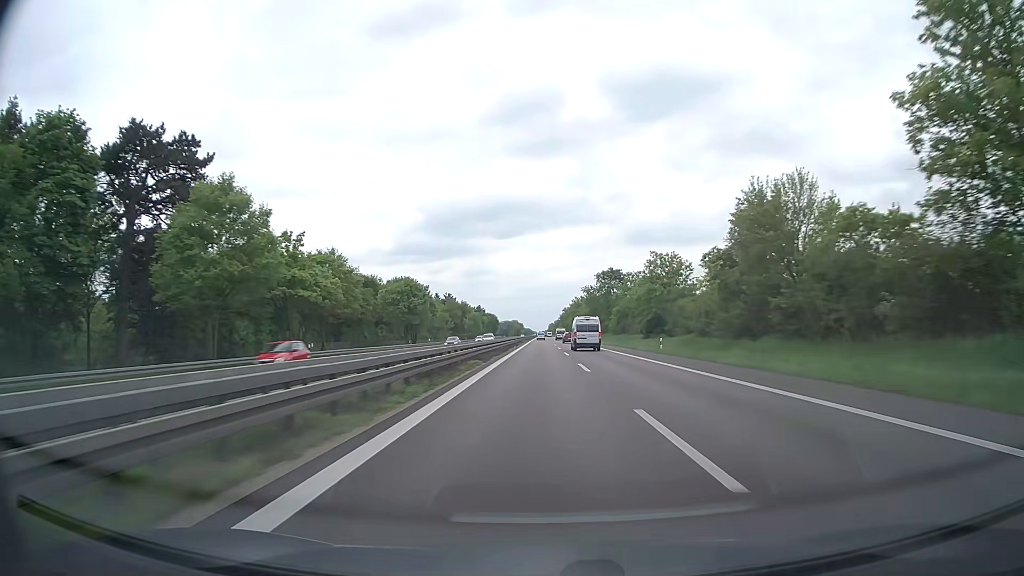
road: trunk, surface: asphalt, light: Day
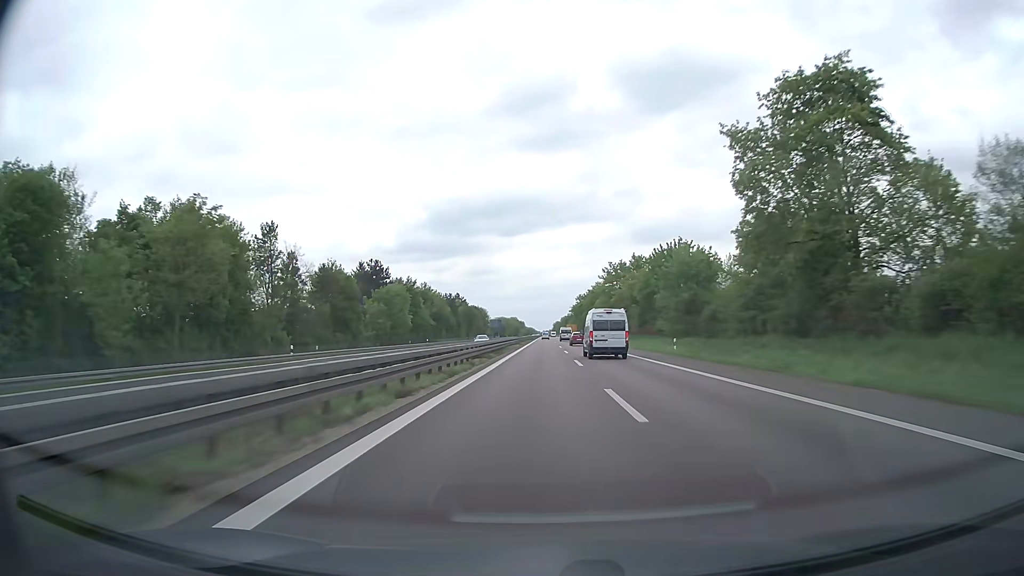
(-0.3, +104.2) m; 0°
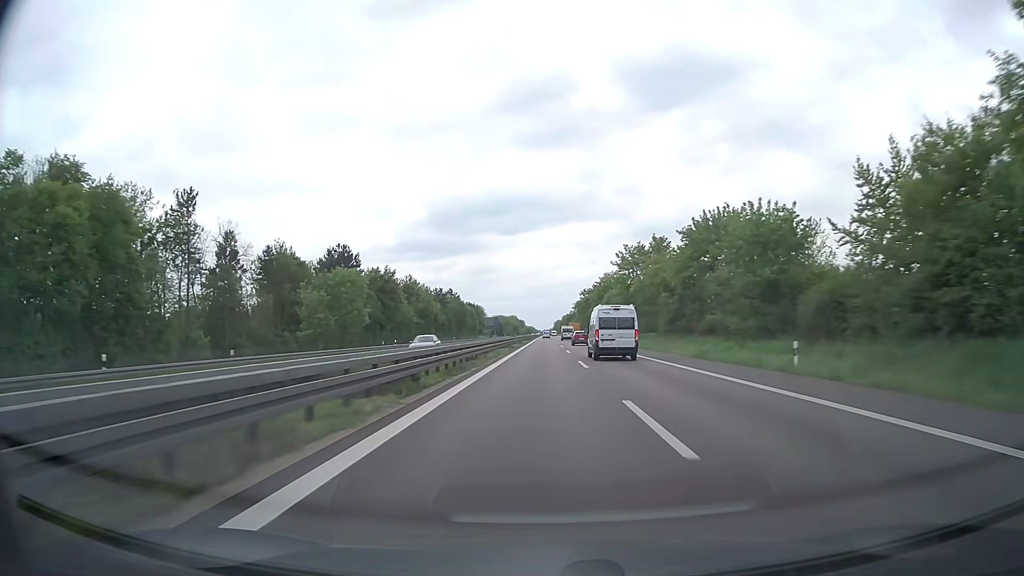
(0.0, +21.0) m; 0°
(0, +10) (0, +20) (0, +30) (0, +40) (0, +50) (0, +60) (0, +70) (0, +80) (0, +90) (0, +100) m
